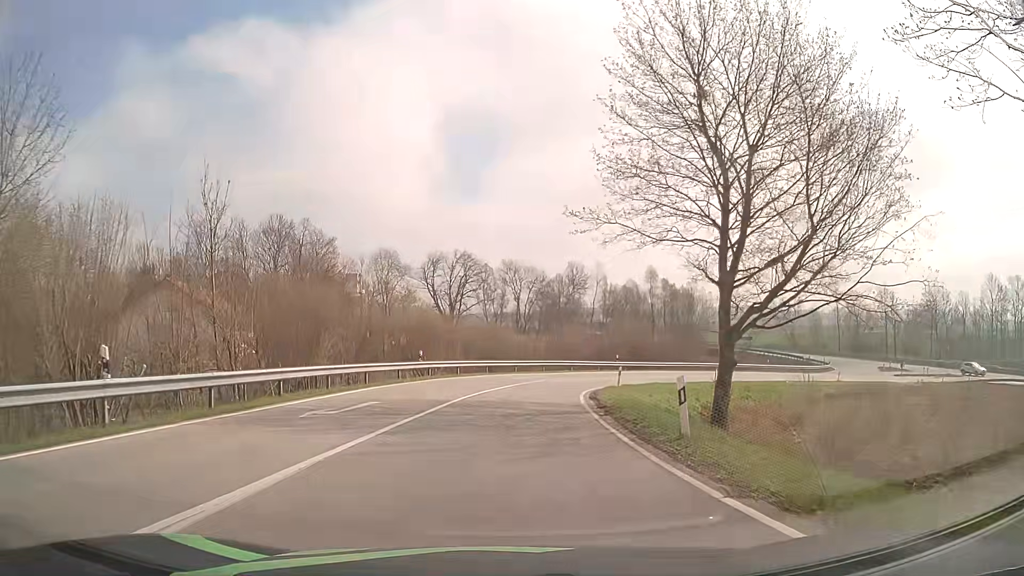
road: primary_link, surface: asphalt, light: Day
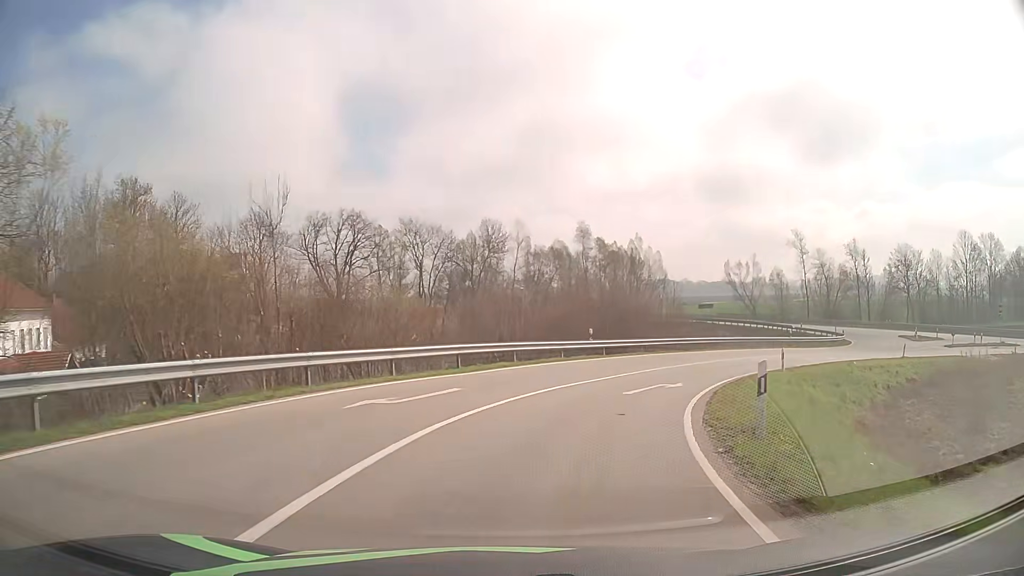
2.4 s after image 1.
(+1.0, +26.3) m; +7°
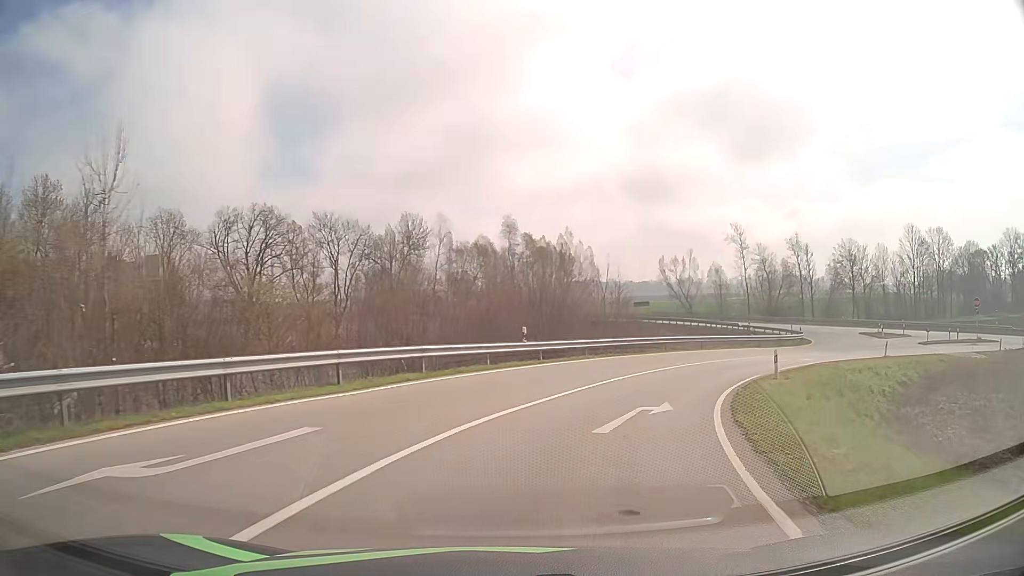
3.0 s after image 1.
(+0.4, +6.9) m; +6°
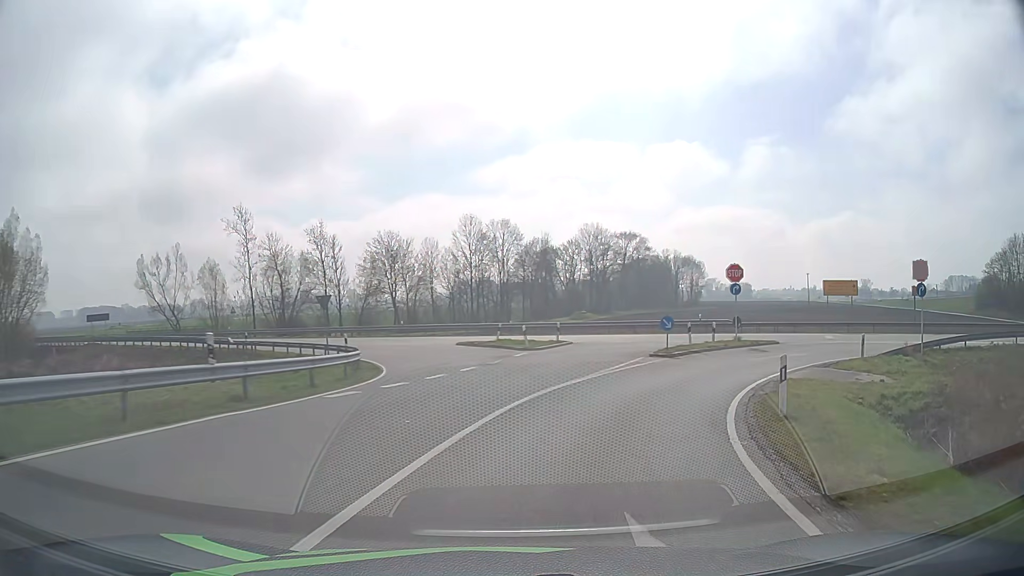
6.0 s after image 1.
(+11.9, +31.3) m; +41°
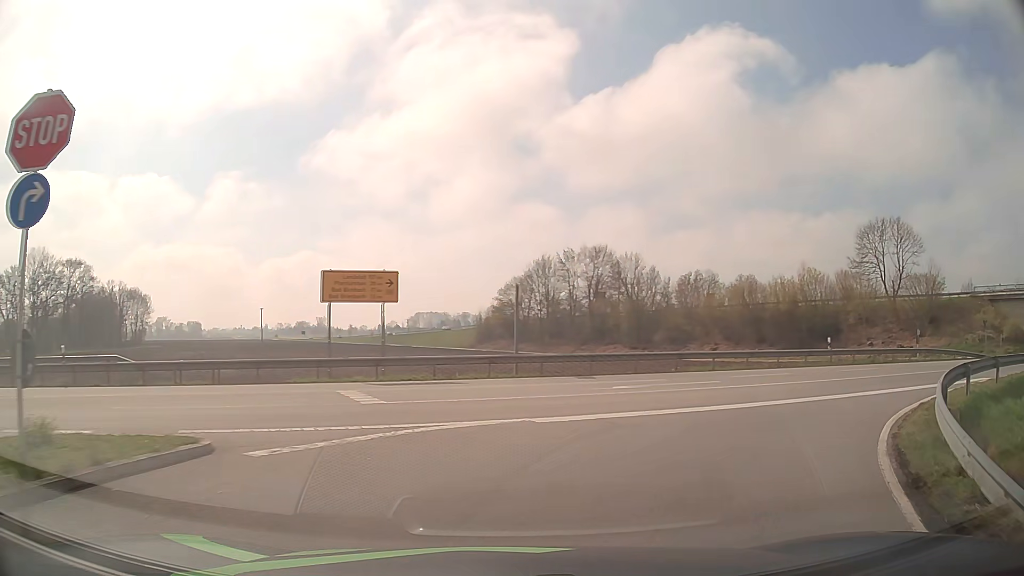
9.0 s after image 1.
(+9.1, +24.1) m; +47°
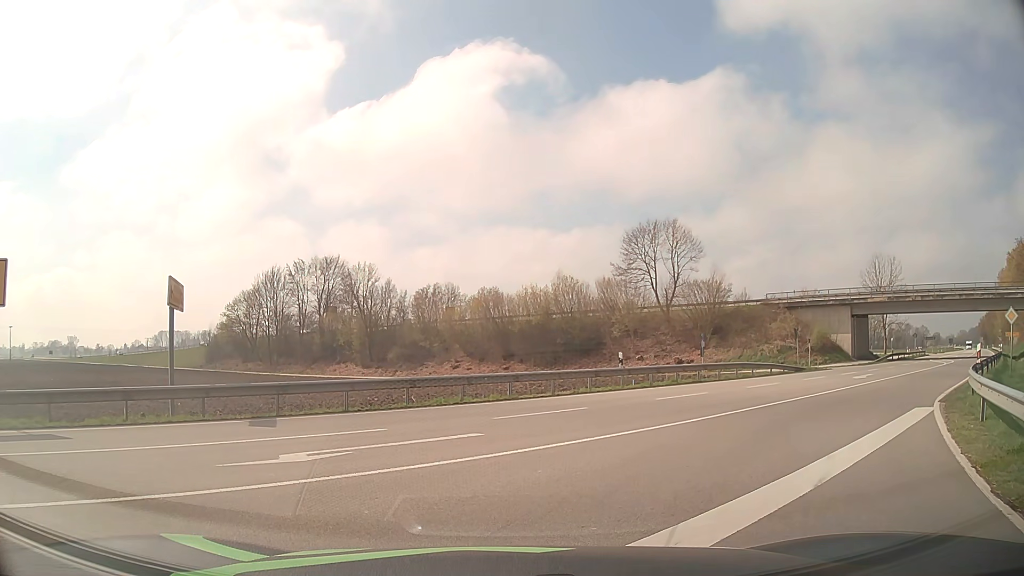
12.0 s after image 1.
(+1.5, +7.9) m; +21°
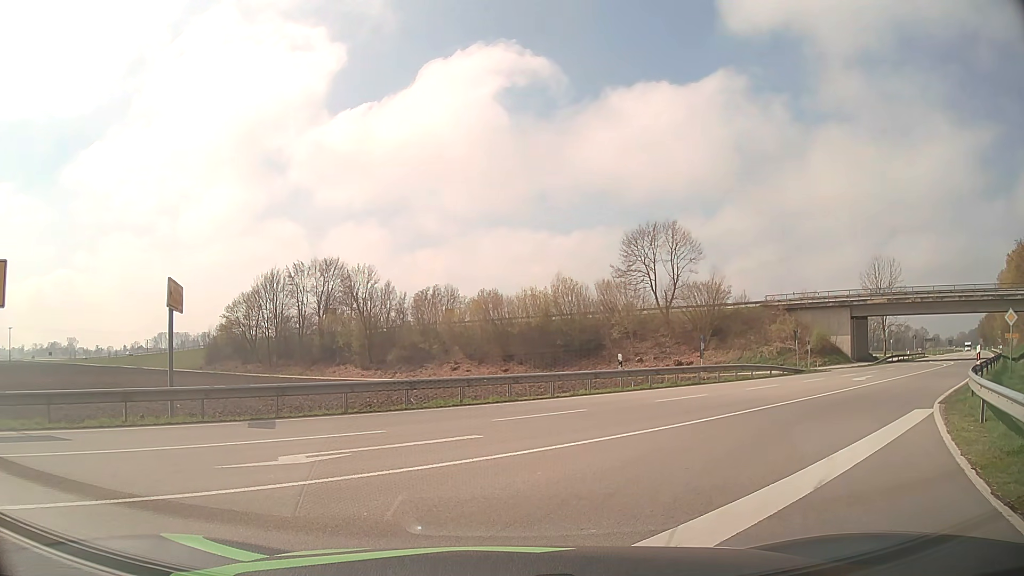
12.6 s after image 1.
(0.0, 0.0) m; 0°
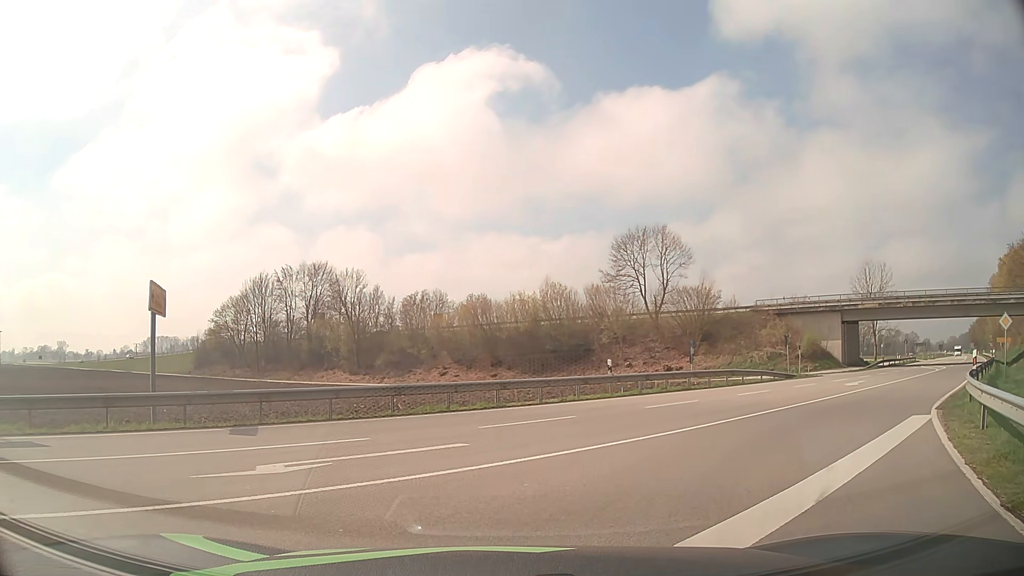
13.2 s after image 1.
(0.0, +0.4) m; 0°
(+3, +9) (+9, +17) (+16, +24) (+24, +31) (+31, +38) (+38, +45) (+45, +52) (+52, +59) (+59, +66) (+66, +74) m
